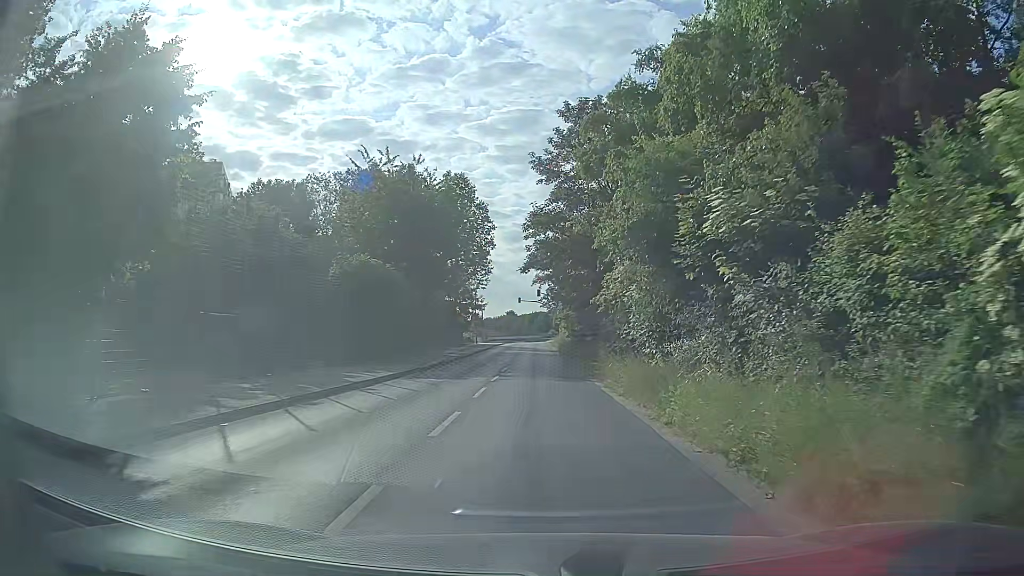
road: unclassified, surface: asphalt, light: Day
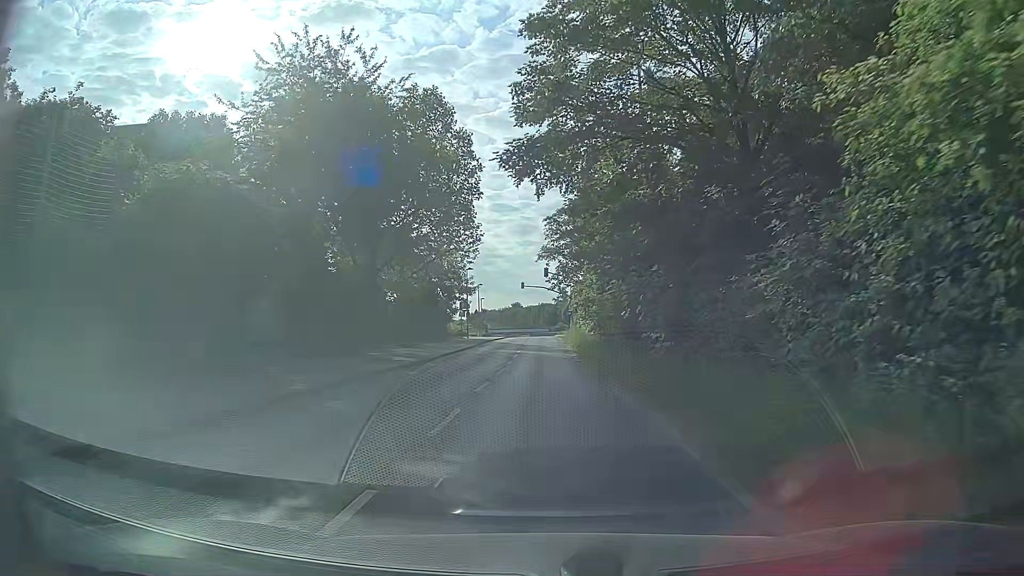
(+0.1, +18.1) m; 0°
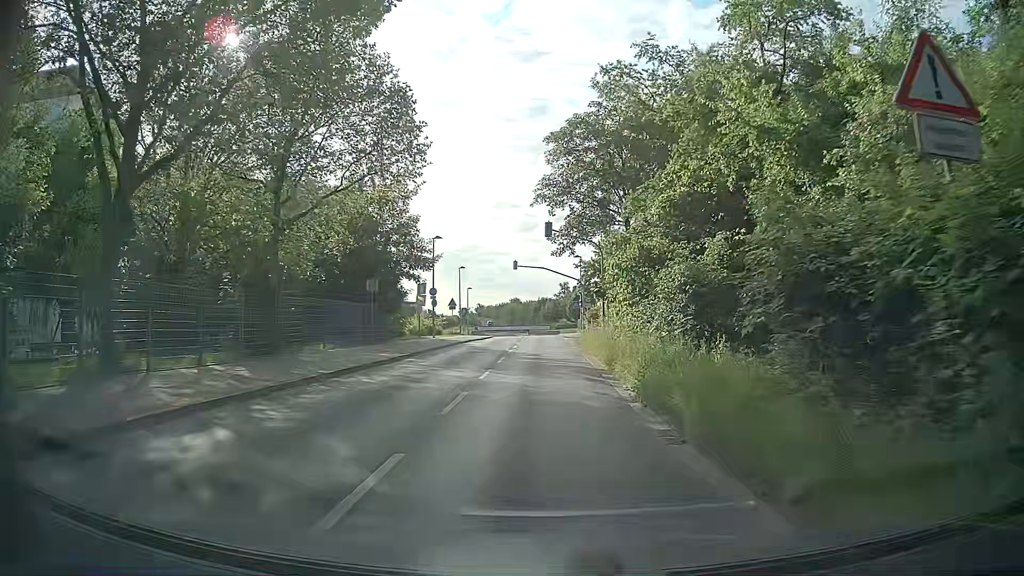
(+0.1, +22.8) m; 0°
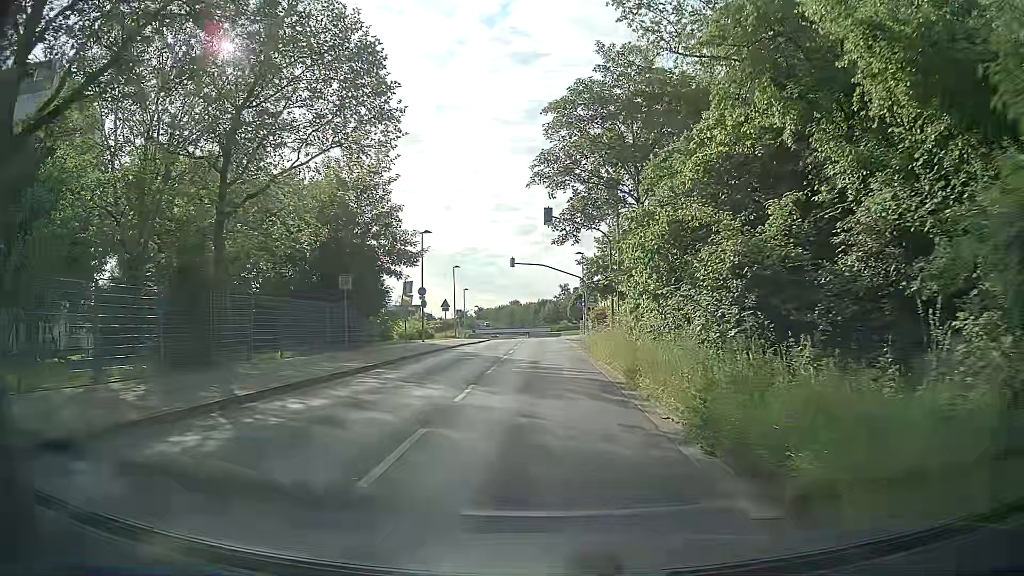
(+0.1, +4.5) m; +1°
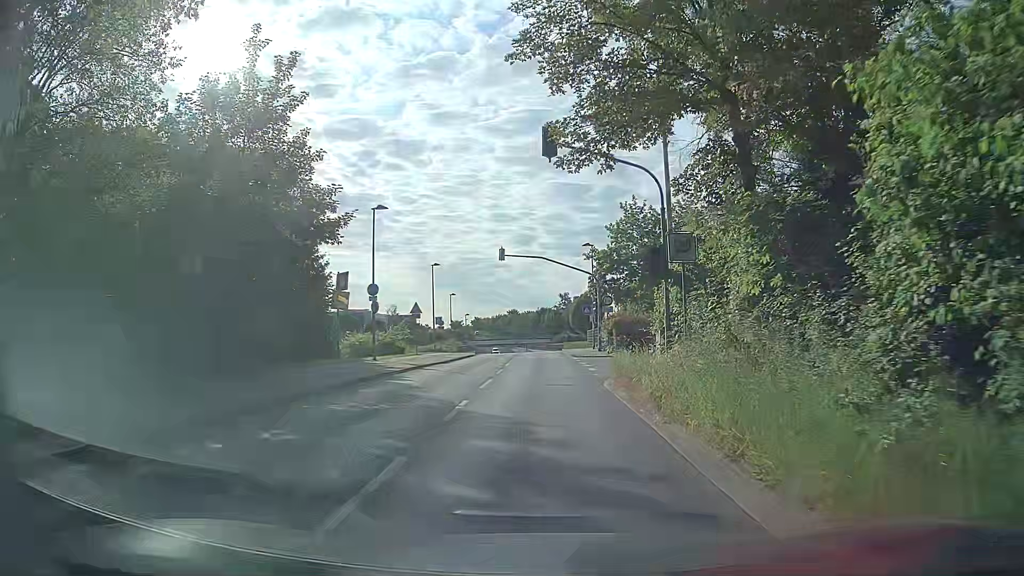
(-0.1, +13.2) m; -1°
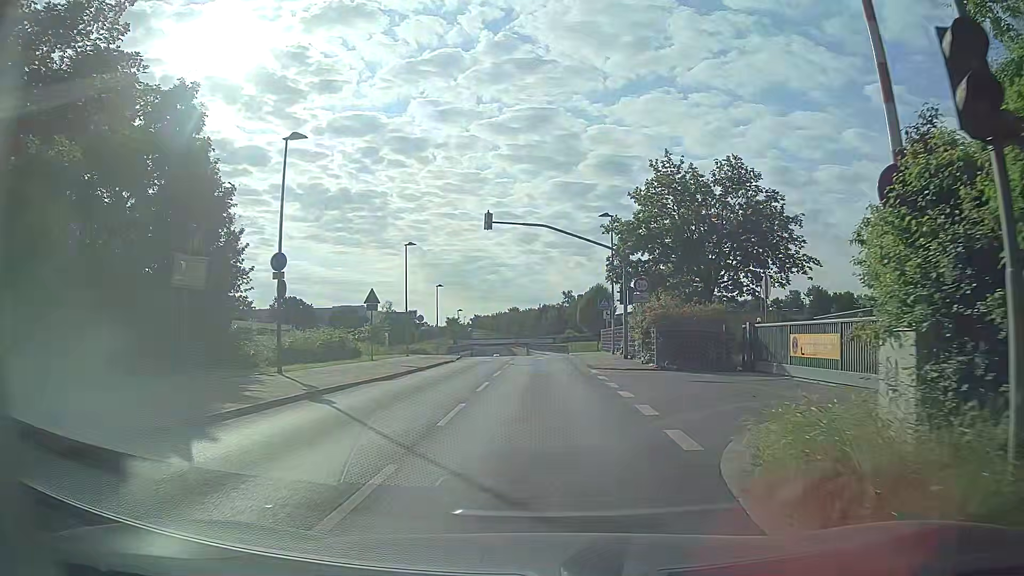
(0.0, +12.4) m; 0°
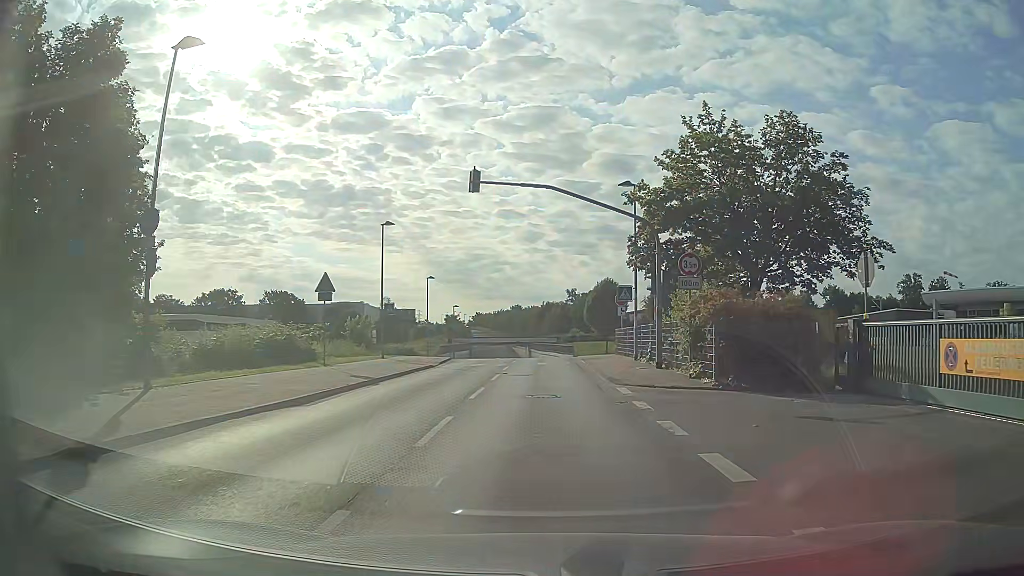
(+0.1, +7.8) m; -1°
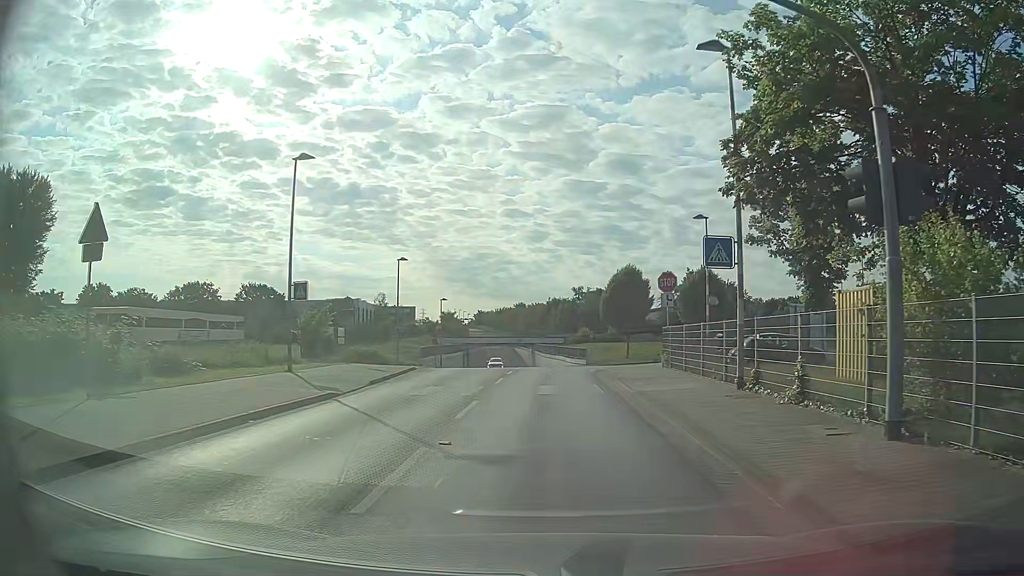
(+0.1, +14.8) m; 0°
(0, +10) (0, +20) (0, +30) (0, +40) (0, +50) (0, +60) (-1, +70) (-2, +80) (-3, +90) (-3, +100) m
